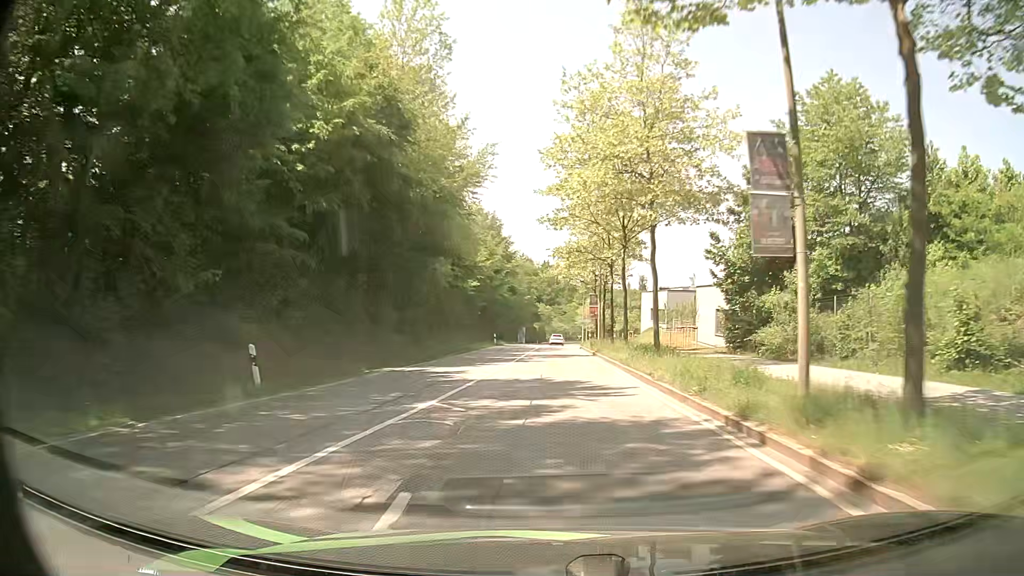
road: secondary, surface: asphalt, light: Day
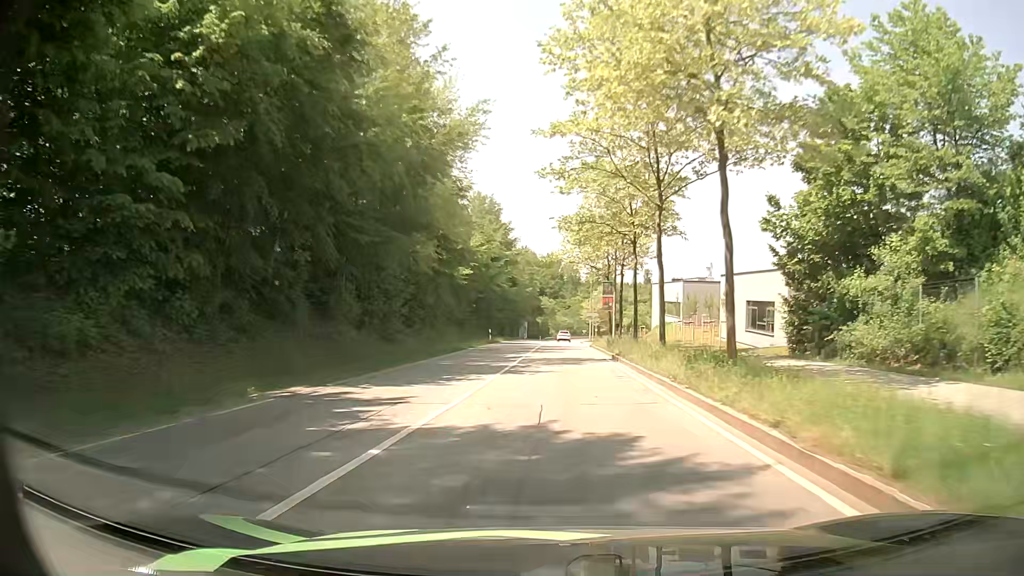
(0.0, +8.9) m; 0°
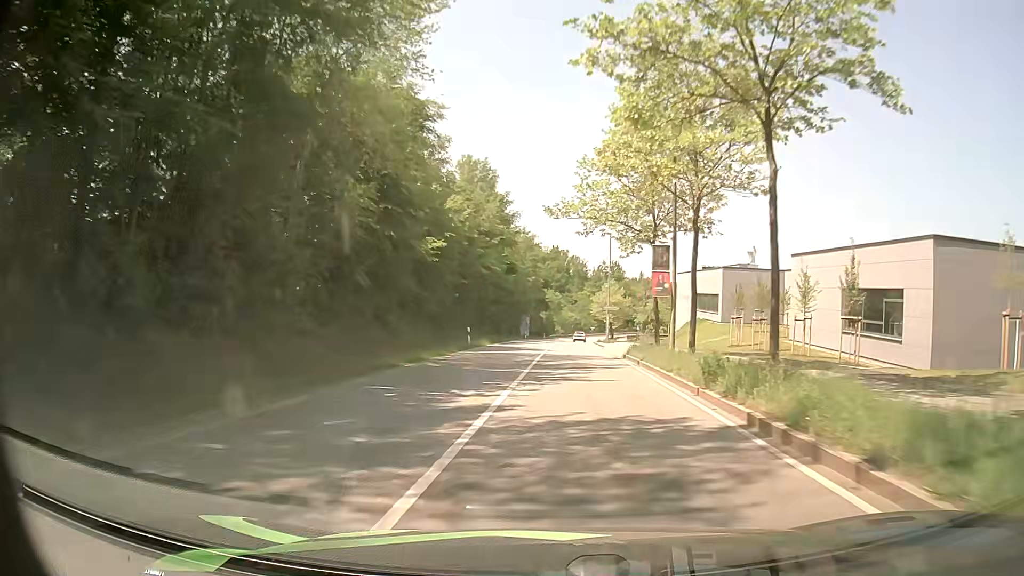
(-0.1, +17.7) m; -1°
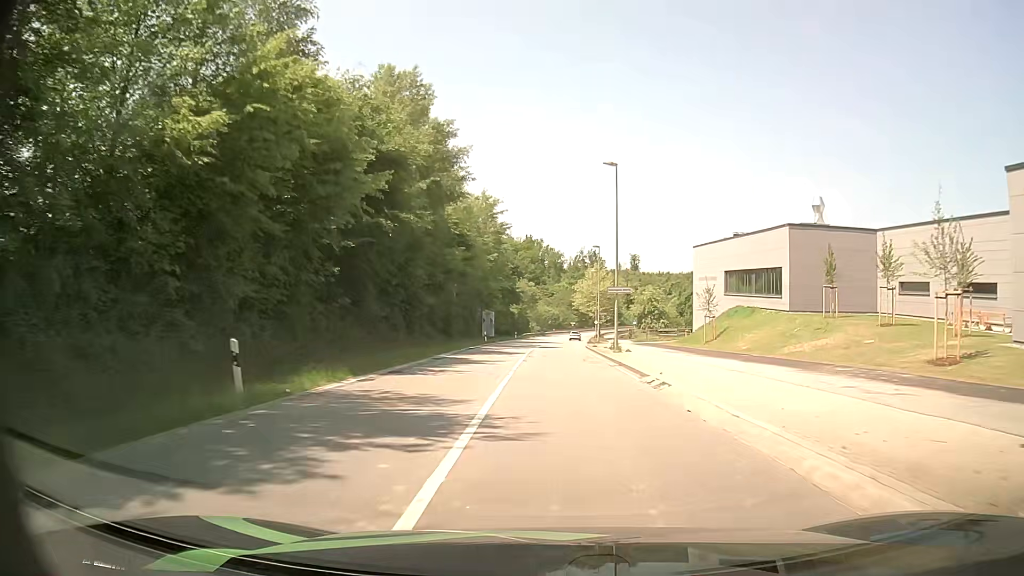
(+0.5, +26.3) m; +3°
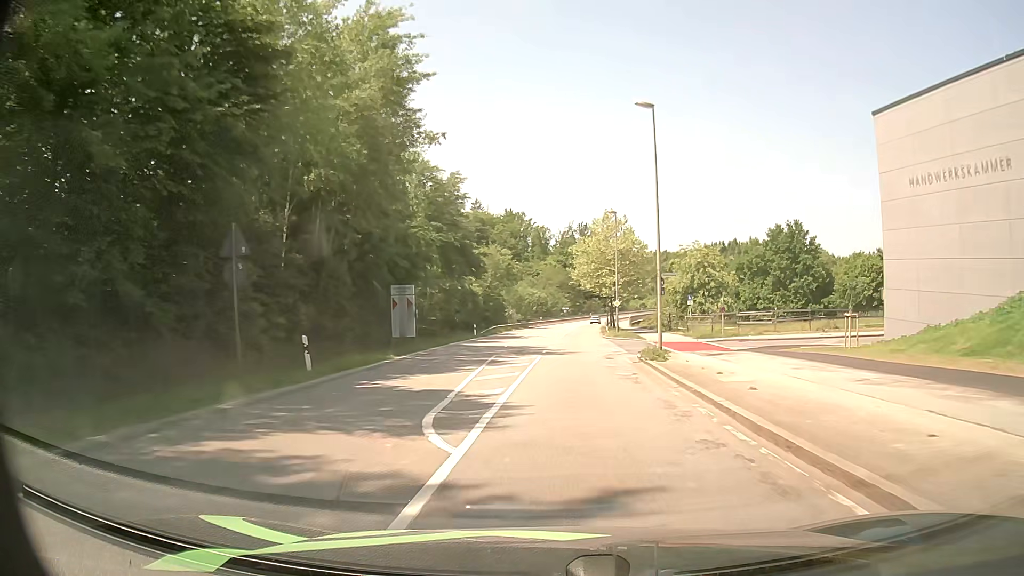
(-0.3, +44.0) m; +1°
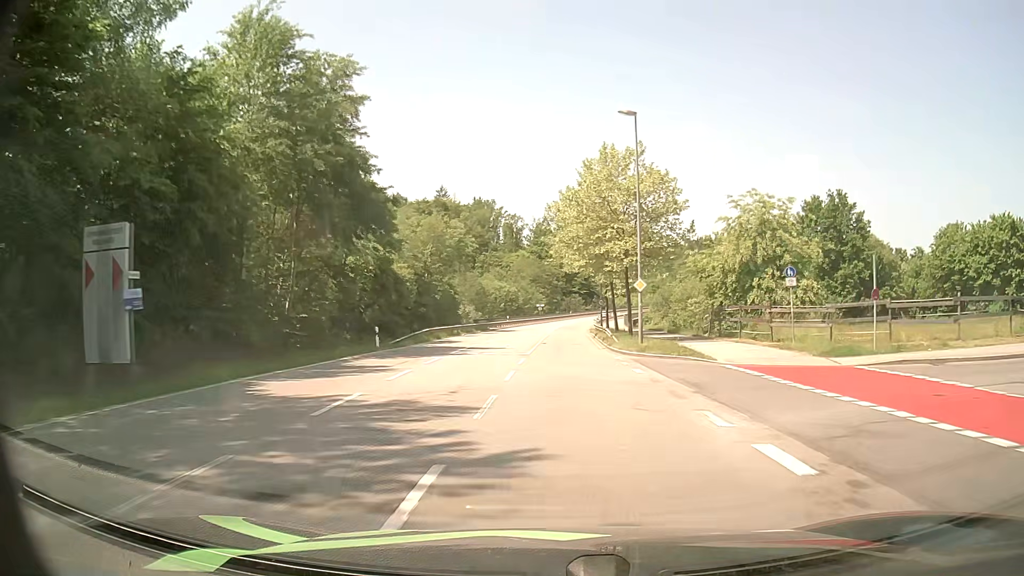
(+0.6, +26.7) m; +2°
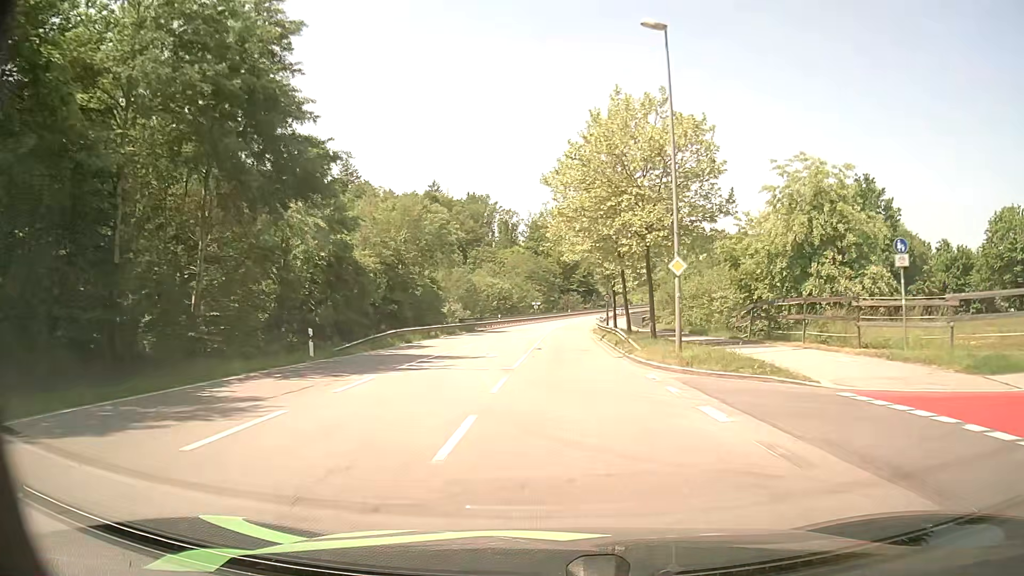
(0.0, +9.1) m; 0°
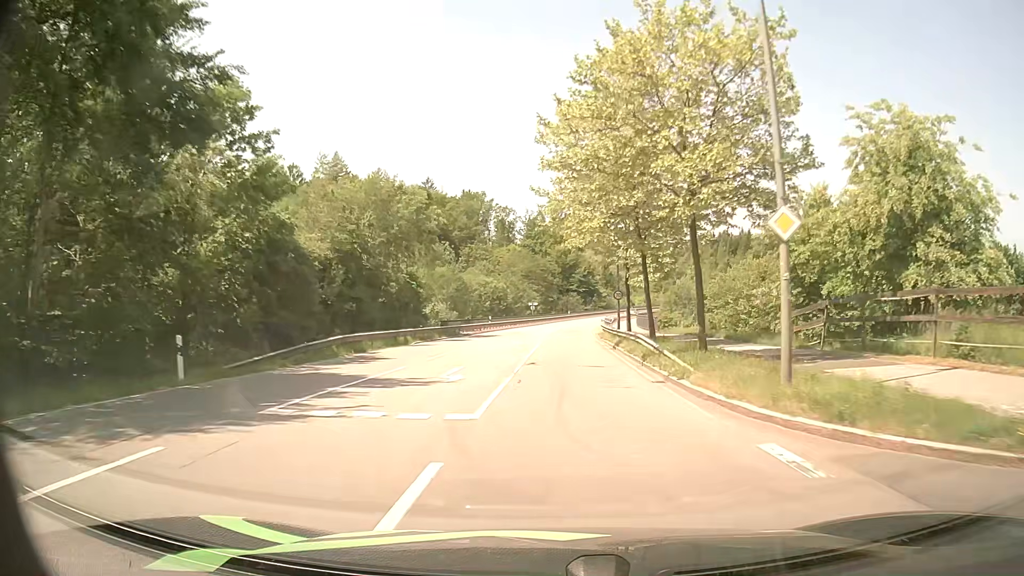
(0.0, +9.2) m; 0°
(0, +10) (0, +20) (0, +30) (+1, +40) (+1, +50) (+2, +60) (+3, +70) (+4, +80) (+5, +90) (+7, +100) m
